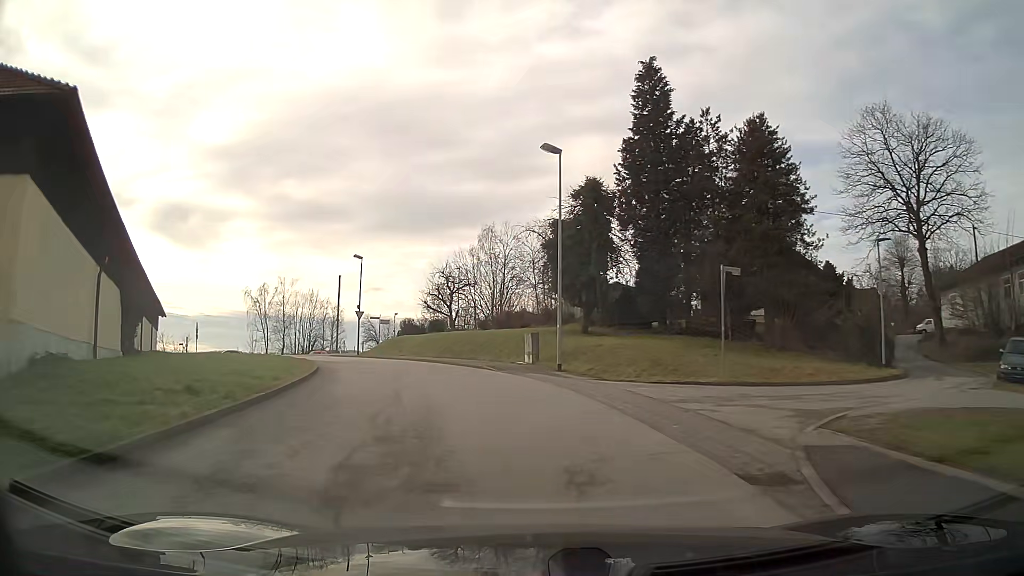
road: unclassified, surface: asphalt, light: Day
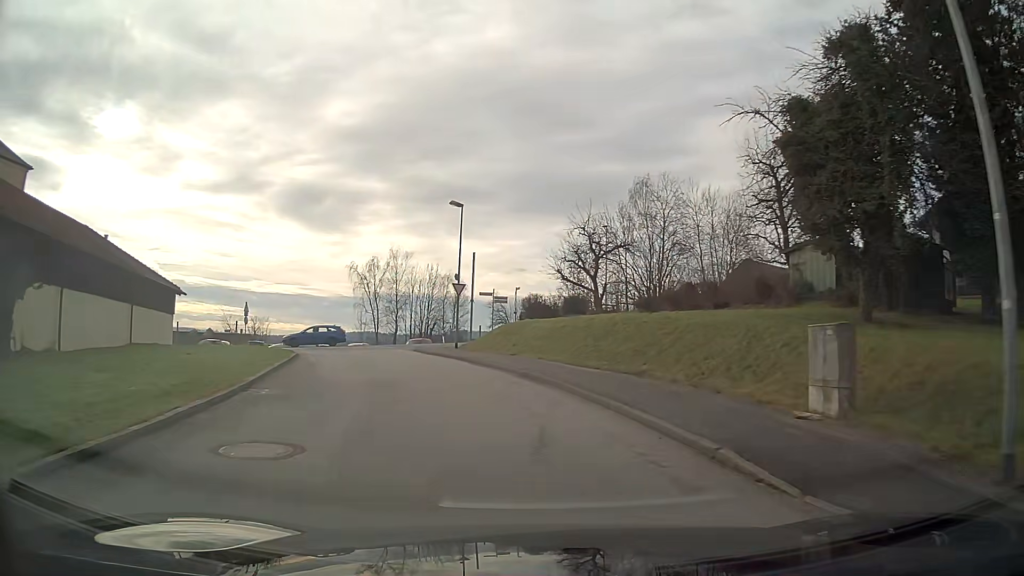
(-2.0, +18.1) m; -13°
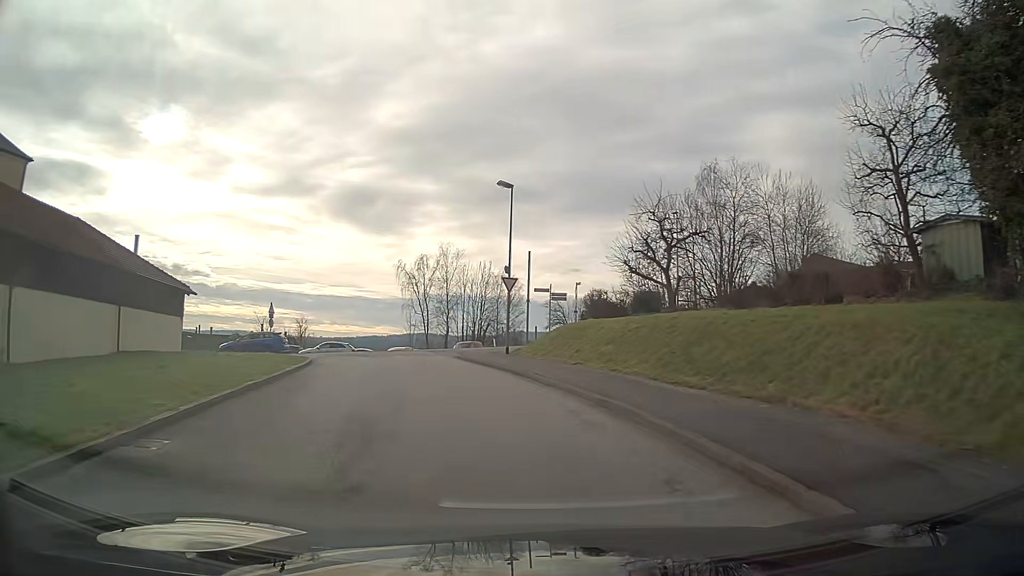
(-0.2, +5.6) m; -4°
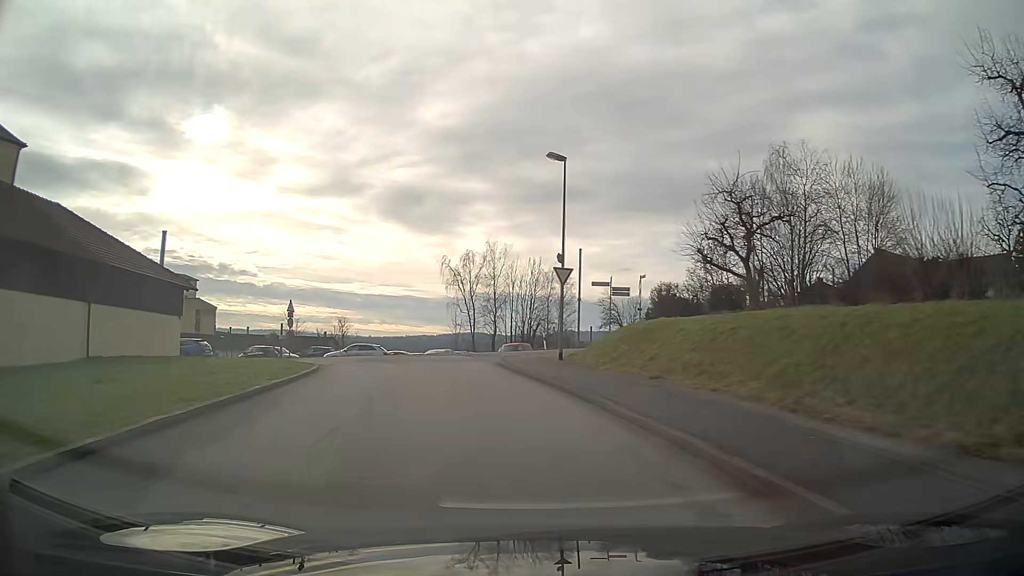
(-0.2, +5.5) m; -4°
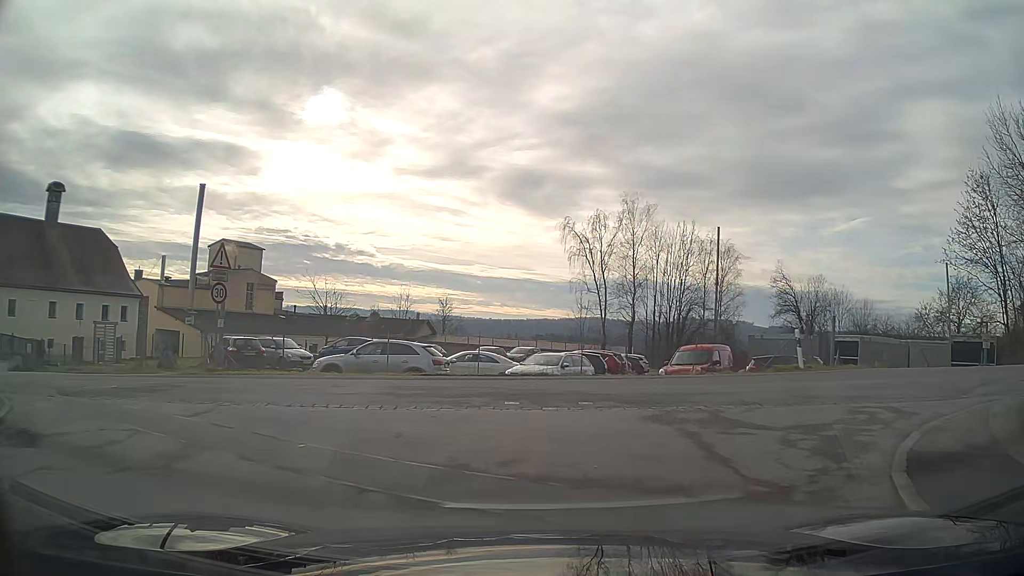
(-2.2, +22.3) m; -9°
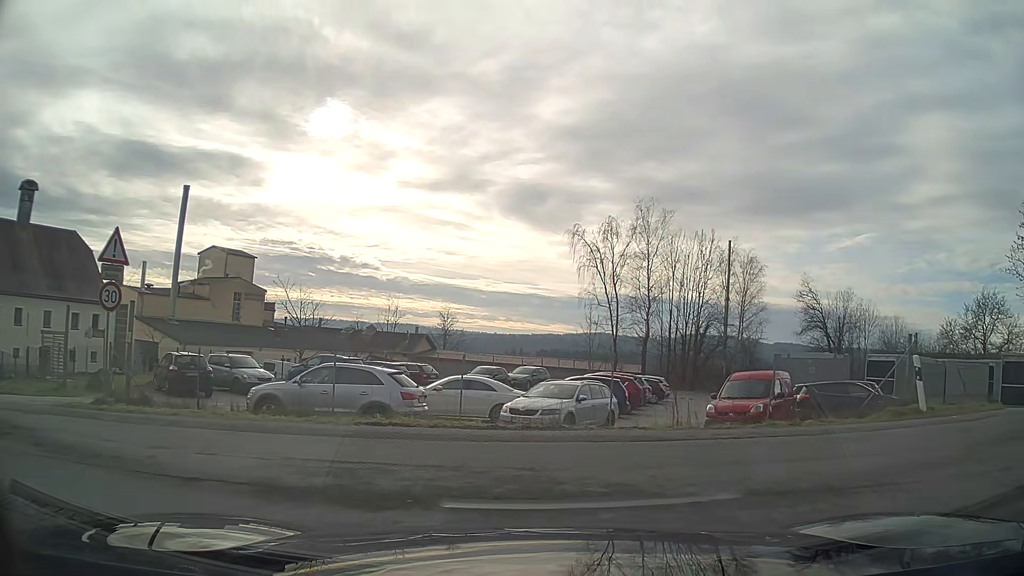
(0.0, +5.1) m; 0°
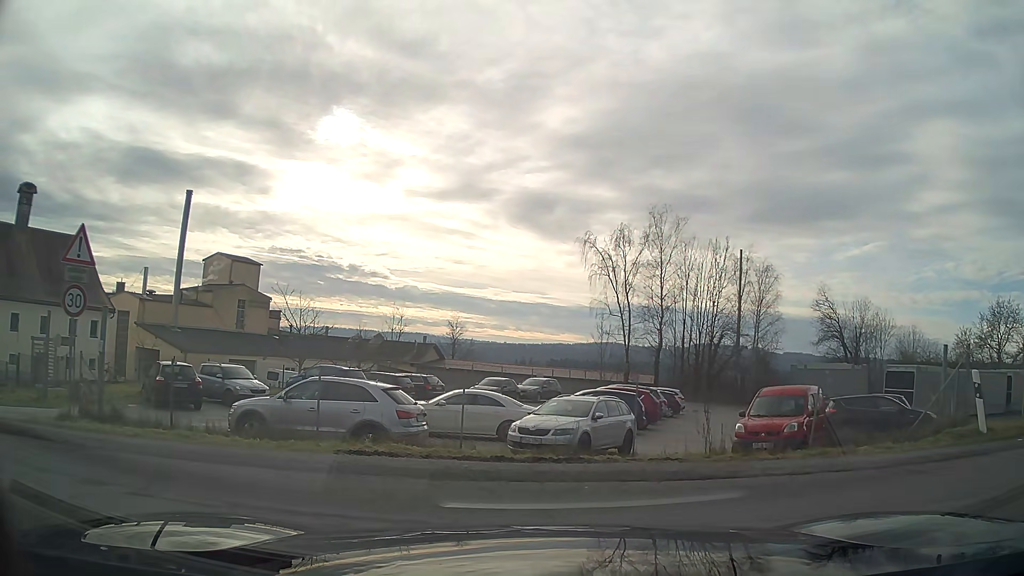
(0.0, +1.5) m; 0°
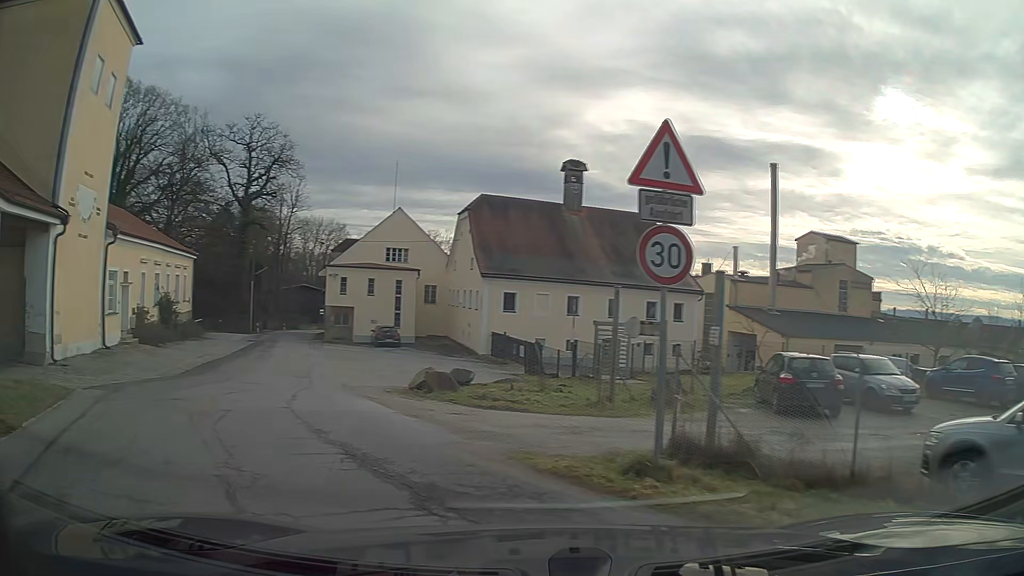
(-3.3, +5.1) m; -57°
